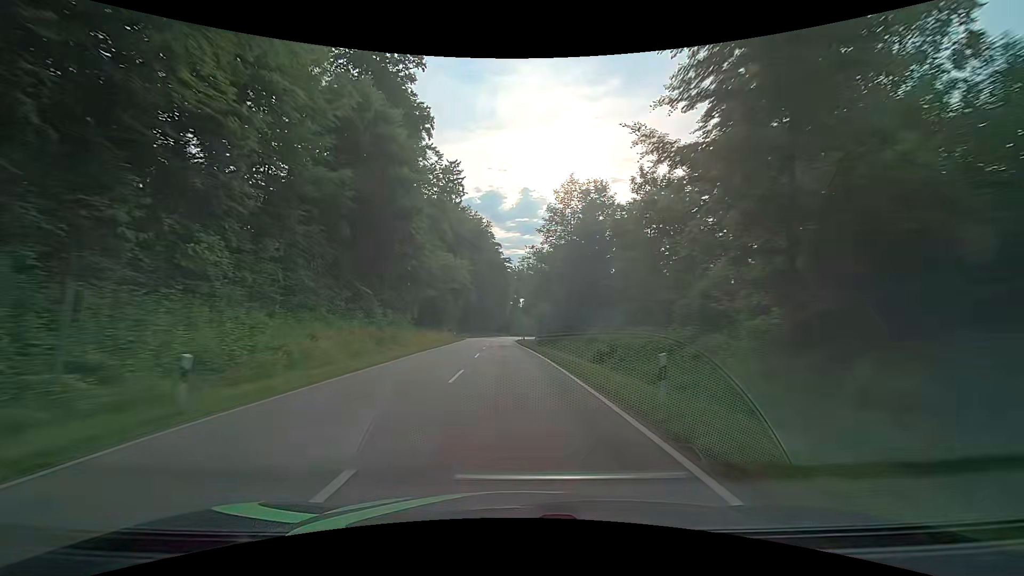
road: secondary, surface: asphalt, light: Day
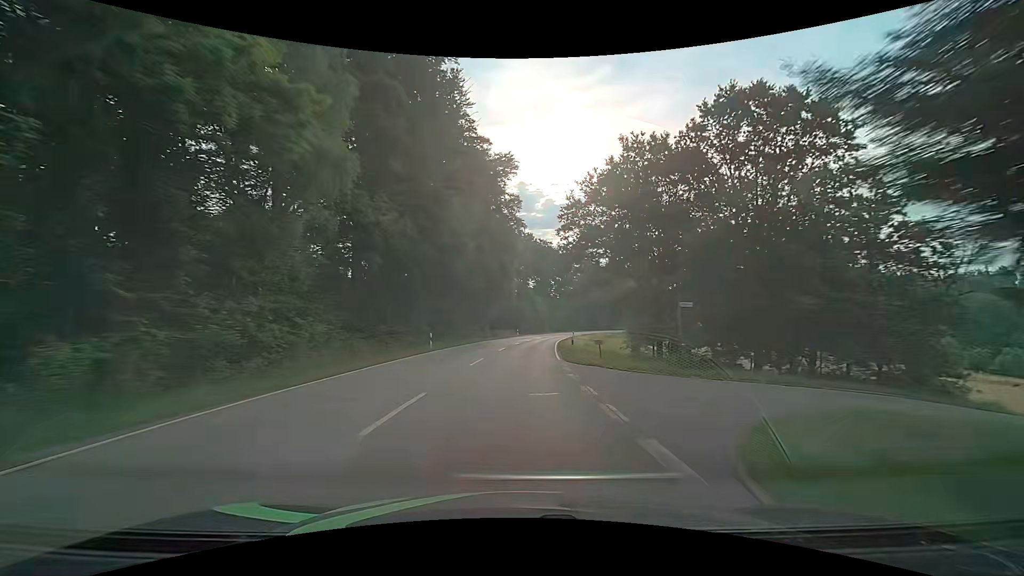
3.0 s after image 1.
(-2.1, +77.9) m; -1°
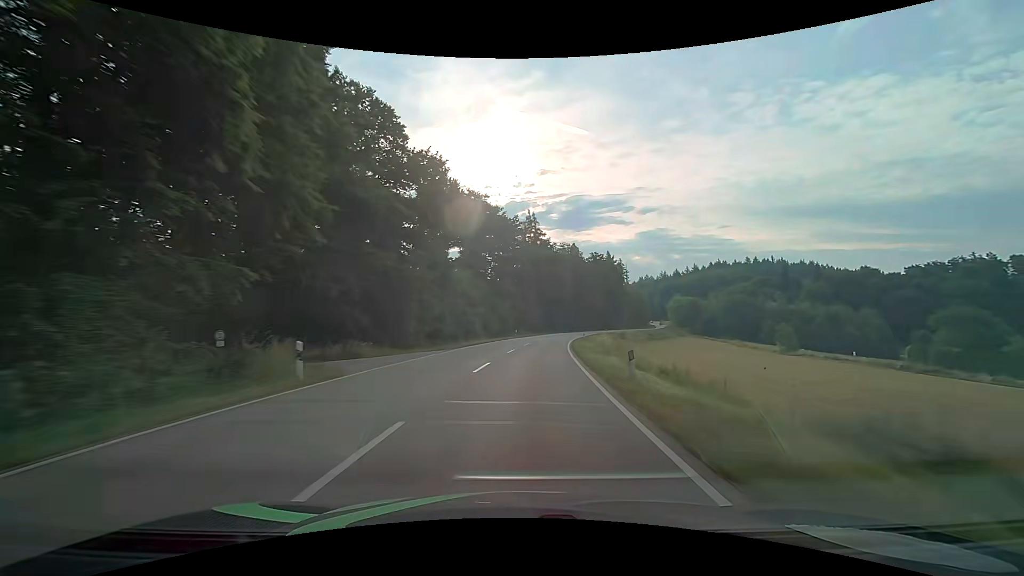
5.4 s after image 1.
(+3.6, +62.7) m; +7°
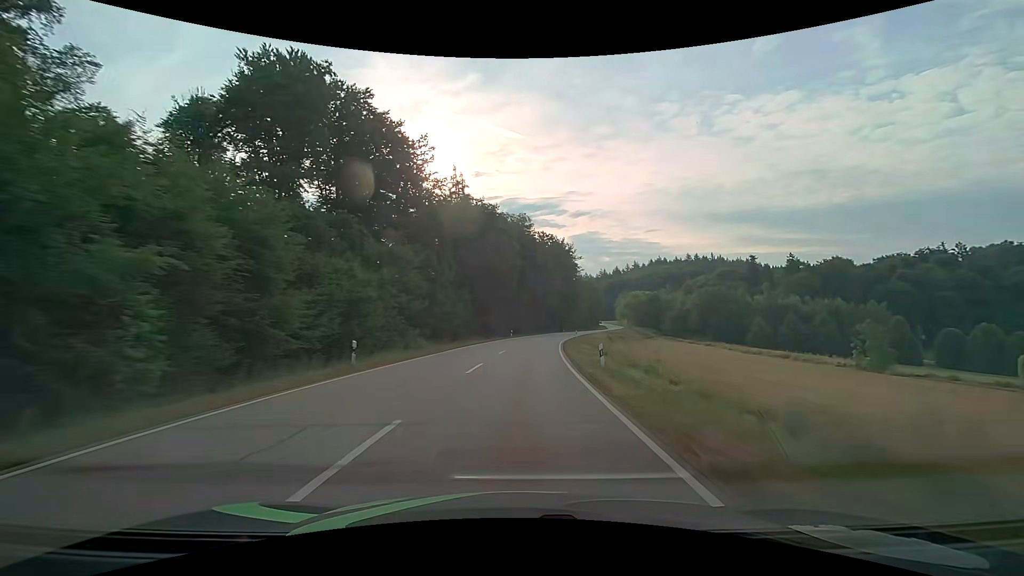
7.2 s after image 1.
(+3.3, +47.1) m; +8°
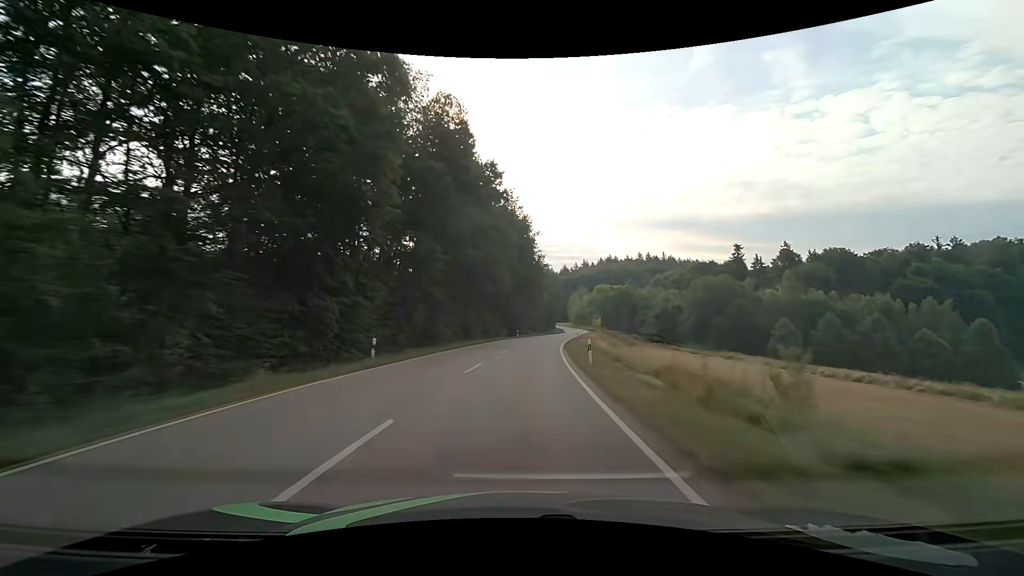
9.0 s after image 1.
(+2.6, +47.3) m; +6°
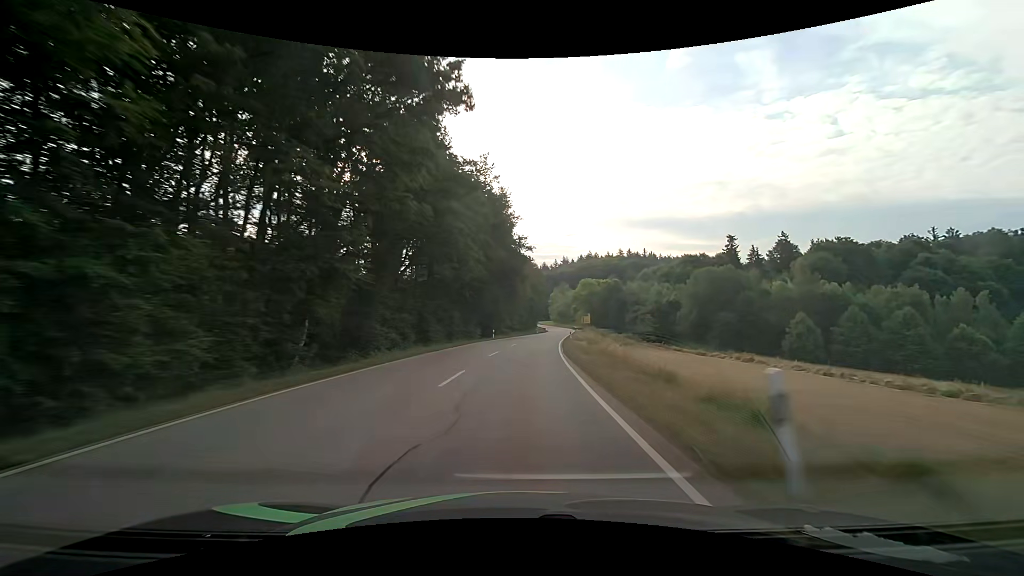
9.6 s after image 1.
(+0.4, +15.8) m; +3°
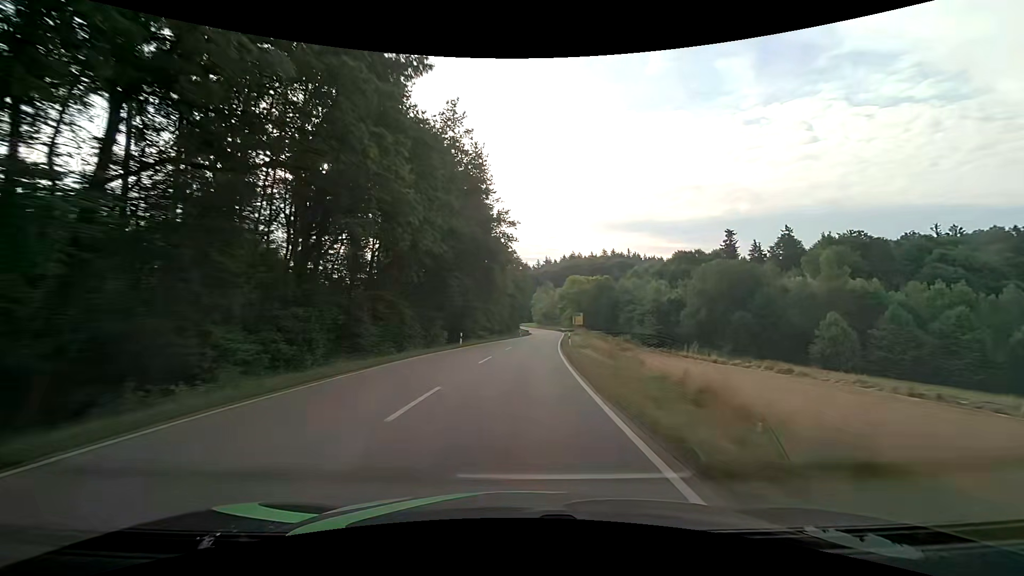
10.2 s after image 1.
(+0.3, +15.8) m; +2°
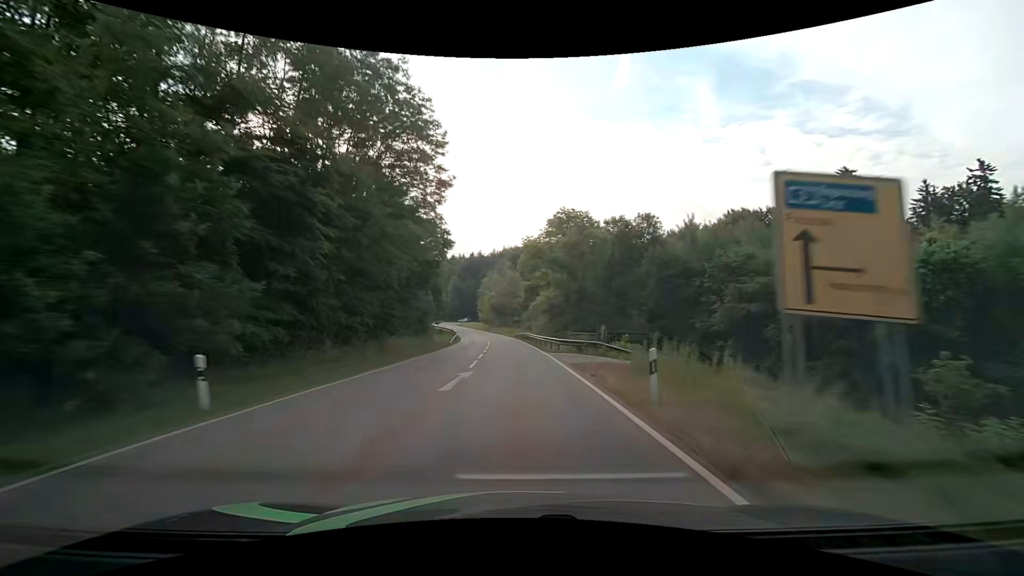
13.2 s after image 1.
(+5.6, +78.8) m; +6°
(0, +10) (0, +20) (0, +30) (-1, +40) (-1, +50) (-2, +60) (-3, +70) (-4, +80) (-5, +90) (-6, +100) m
